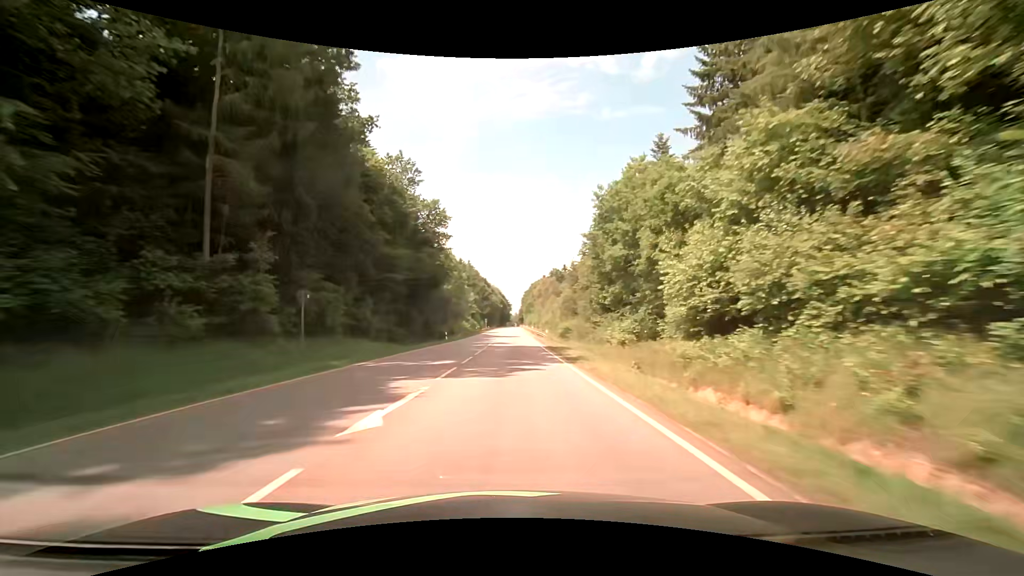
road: secondary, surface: asphalt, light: Day
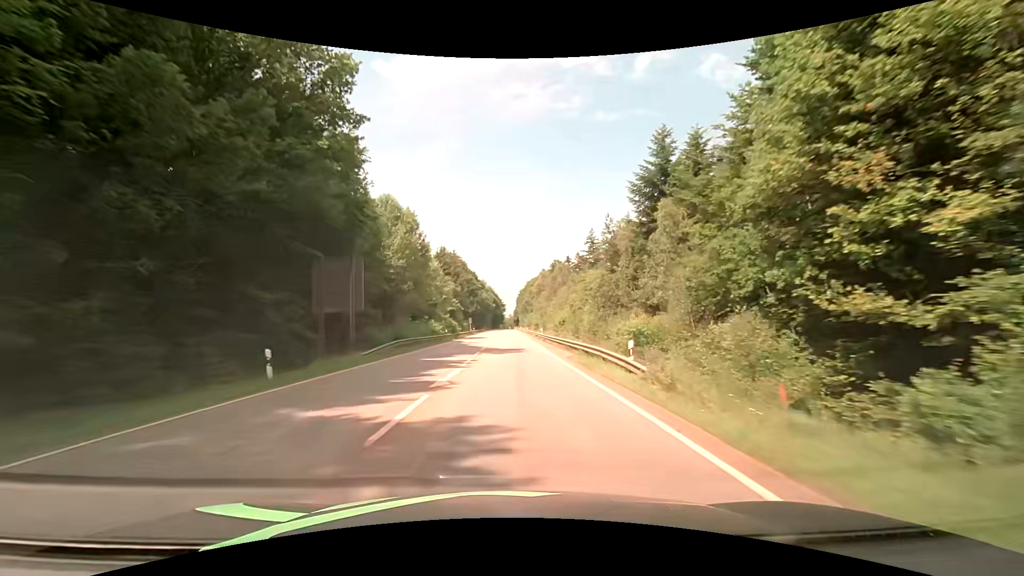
(+0.1, +37.0) m; +1°
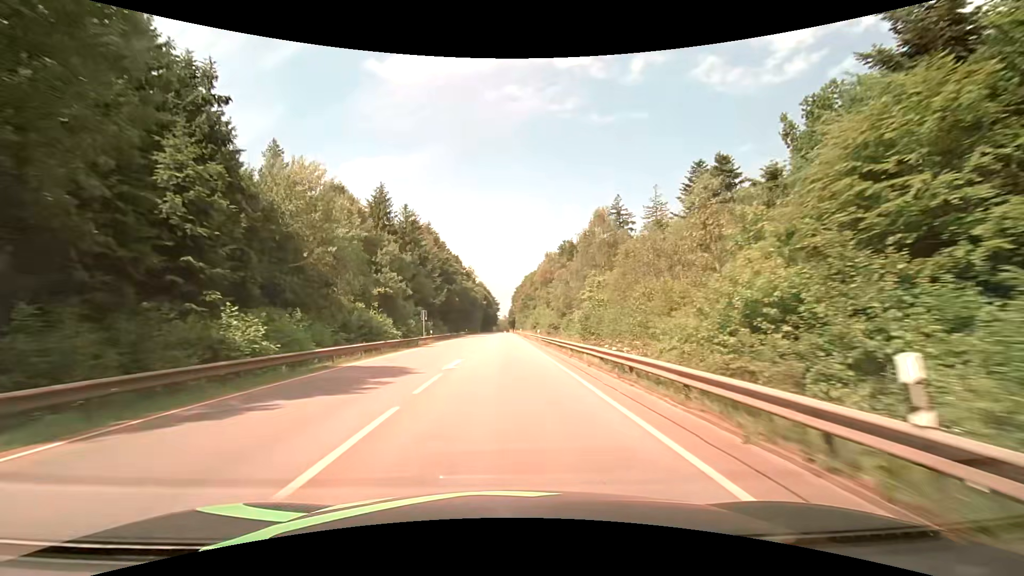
(+0.3, +49.6) m; +1°
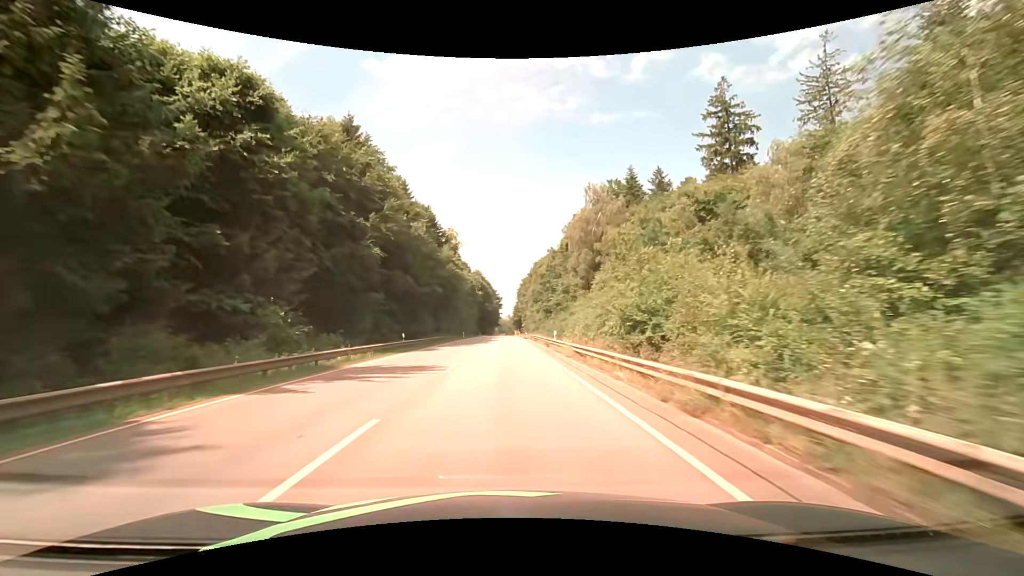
(-0.3, +62.2) m; 0°
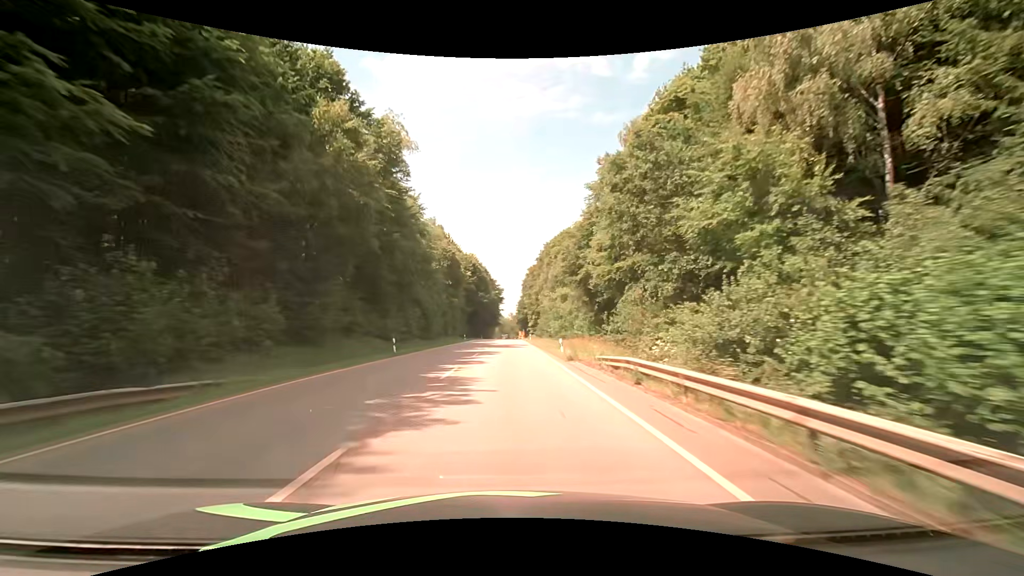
(-0.2, +50.0) m; 0°
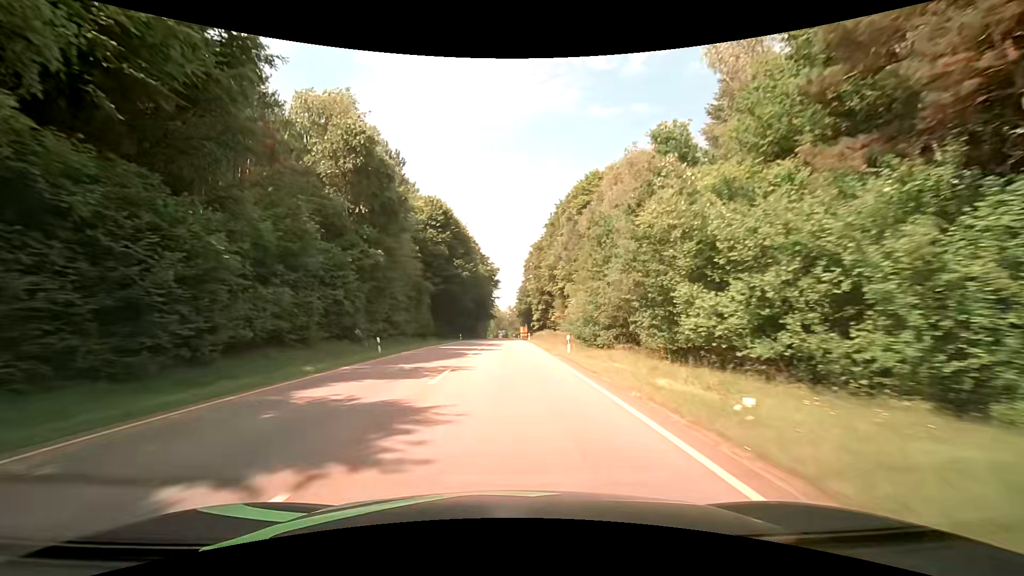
(+0.1, +50.0) m; 0°
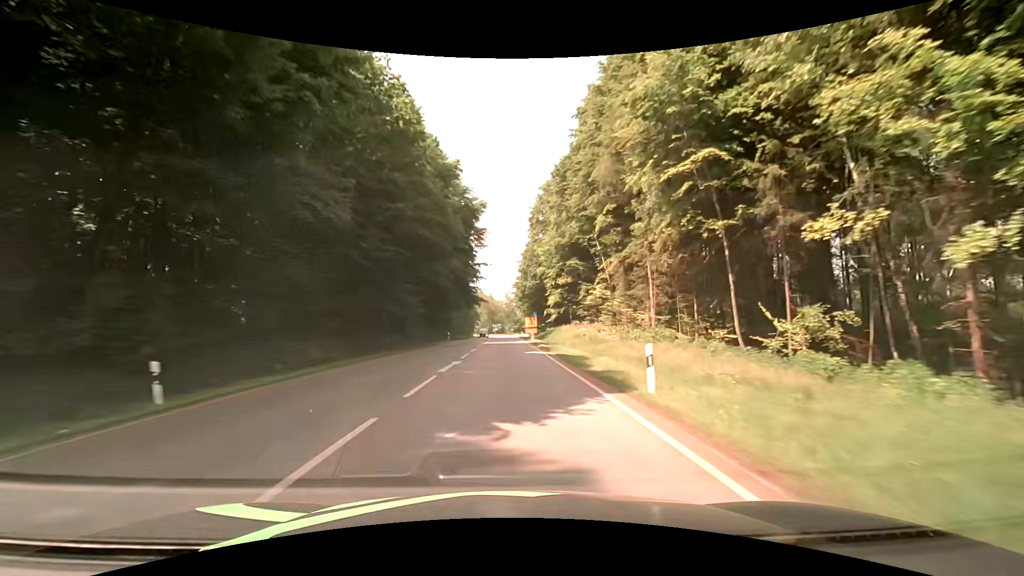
(+0.5, +62.8) m; +1°
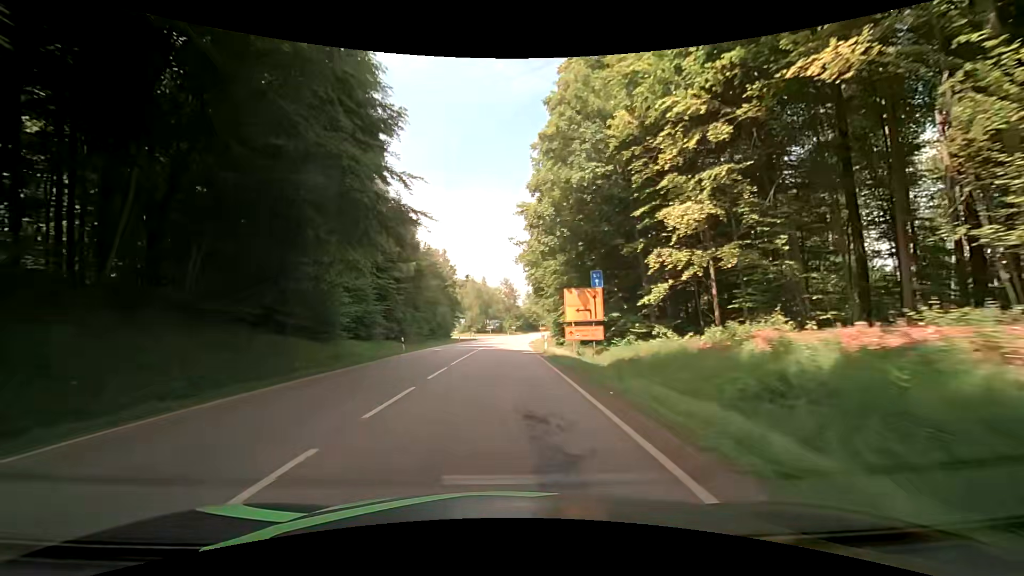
(-0.6, +62.0) m; 0°
(0, +10) (0, +20) (0, +30) (0, +40) (0, +50) (-1, +60) (-1, +70) (-1, +80) (-1, +90) (0, +100) m
